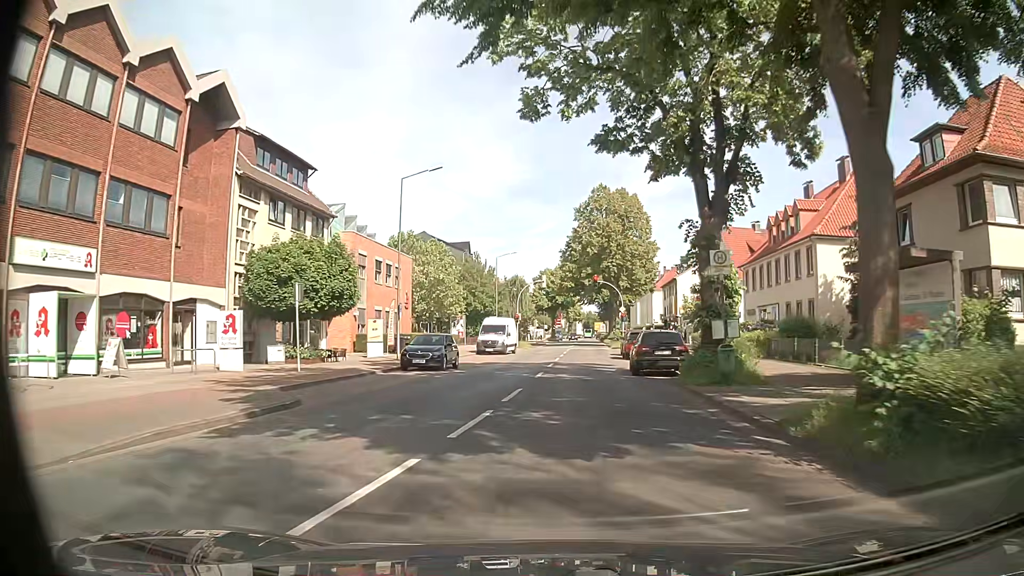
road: secondary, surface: asphalt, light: Day
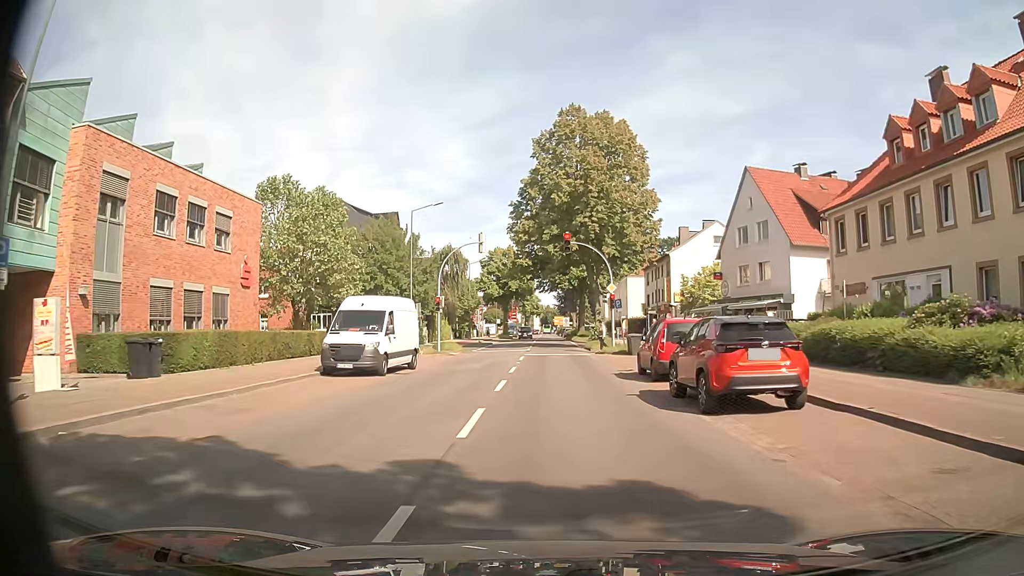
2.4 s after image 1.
(+1.0, +24.7) m; +5°
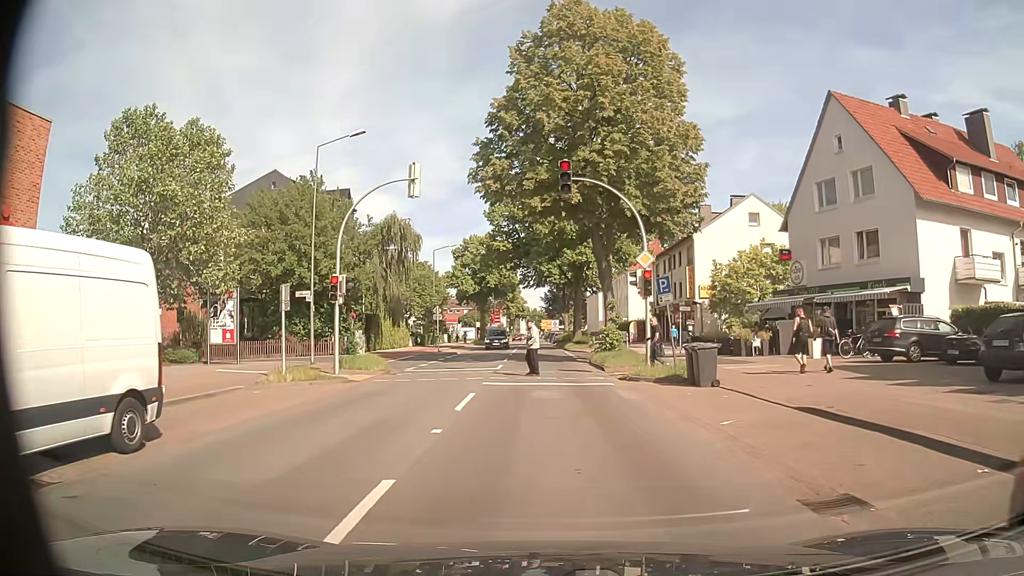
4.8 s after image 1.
(-0.1, +17.0) m; 0°
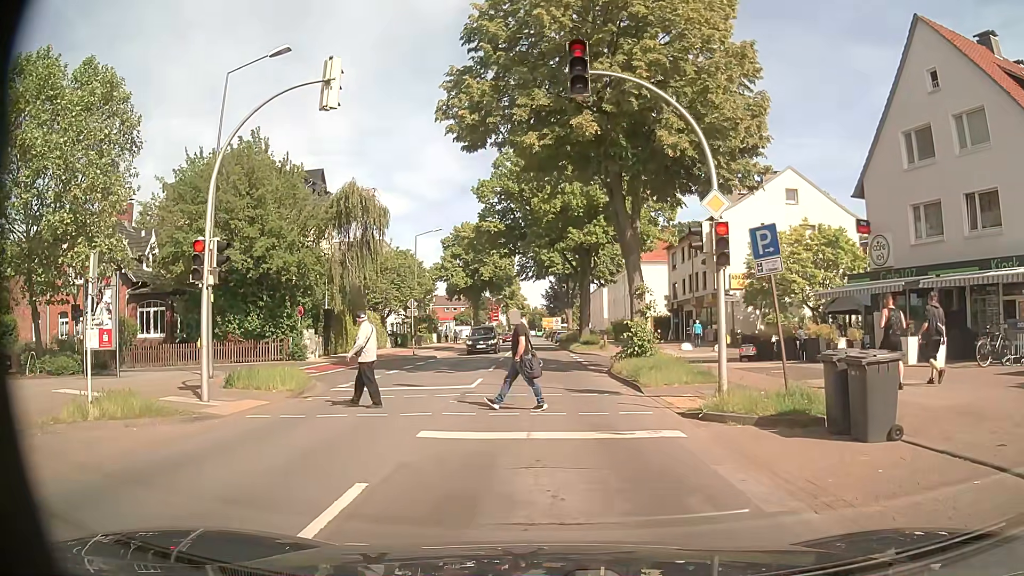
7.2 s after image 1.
(0.0, +8.7) m; +2°
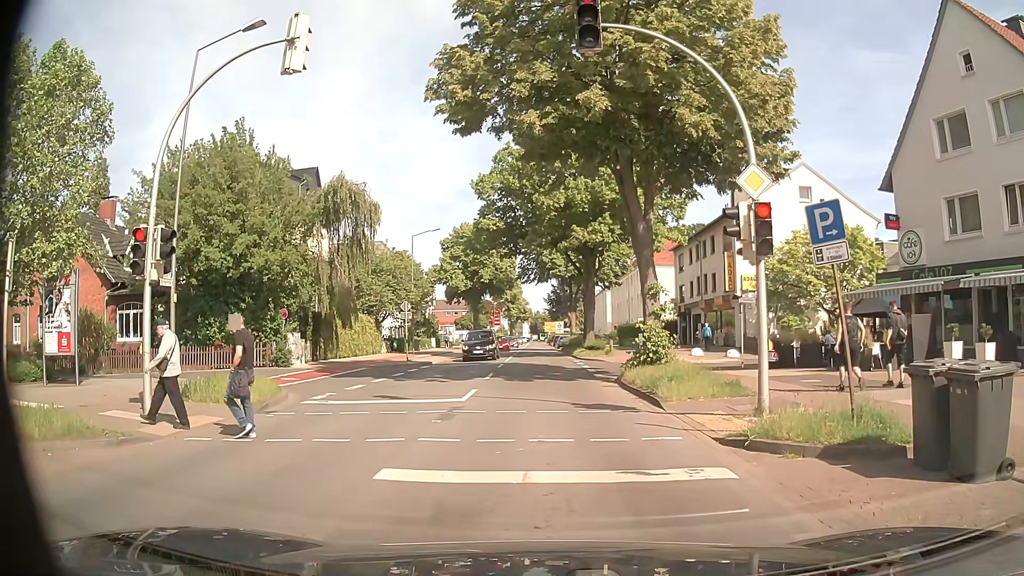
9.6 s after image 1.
(0.0, +2.2) m; 0°
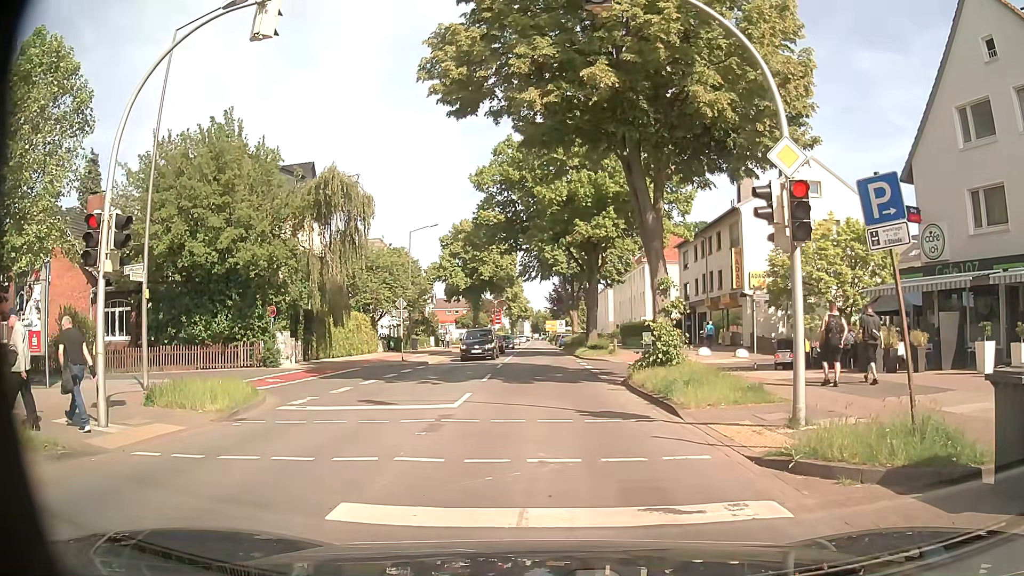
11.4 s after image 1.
(0.0, +1.5) m; 0°
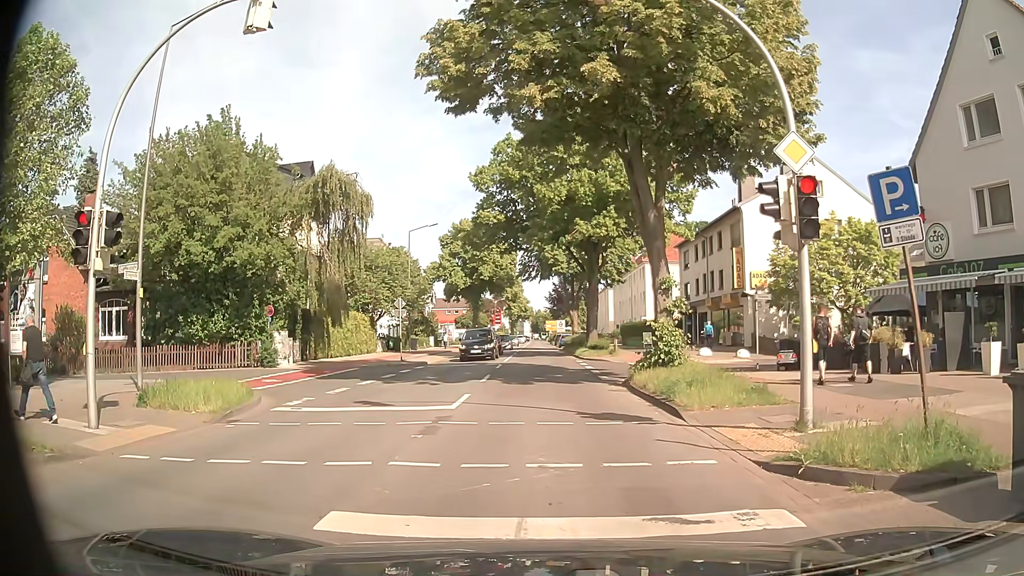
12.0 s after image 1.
(0.0, +0.3) m; 0°
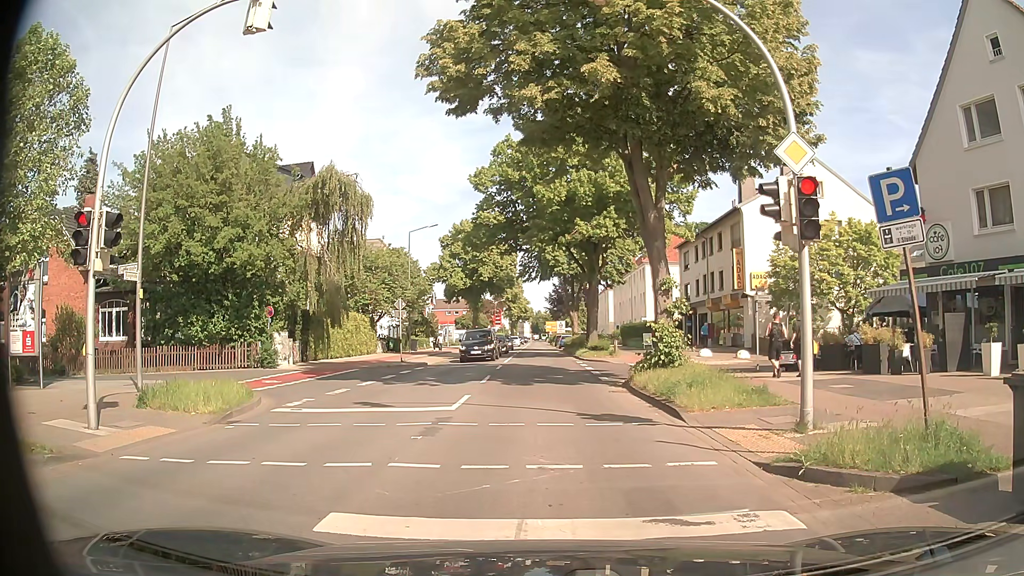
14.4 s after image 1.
(0.0, +0.1) m; 0°
(0, +10) (-1, +20) (-1, +30) (-2, +40) (-2, +50) (-3, +60) (-3, +70) (-4, +80) (-4, +90) (-5, +100) m
